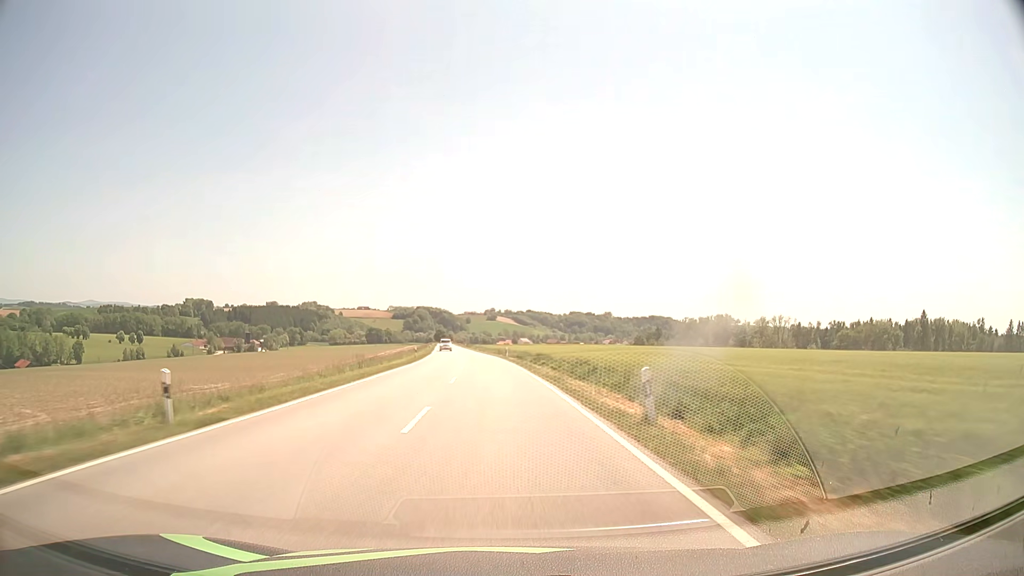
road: secondary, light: Day
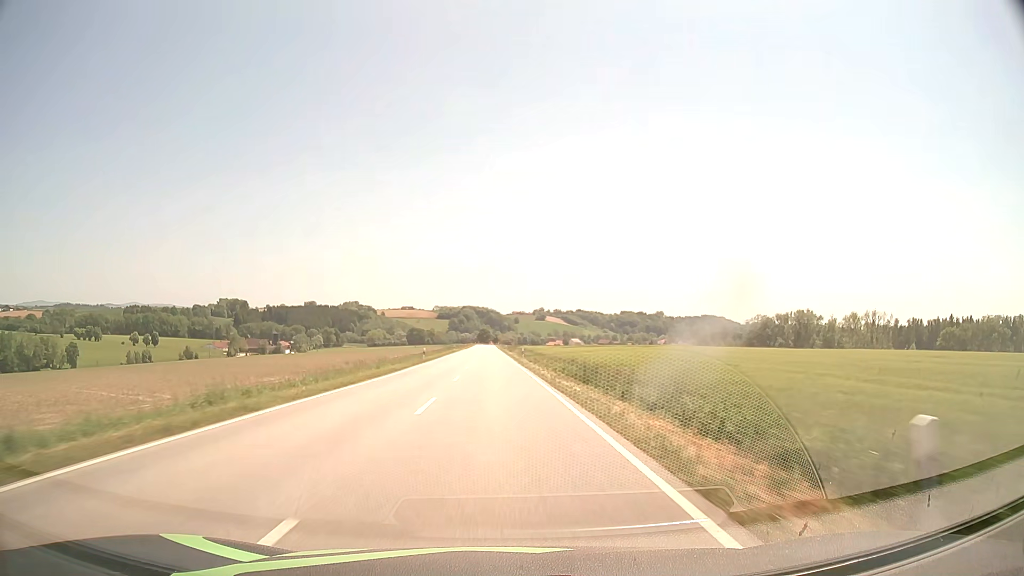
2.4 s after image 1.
(-2.2, +57.0) m; -4°
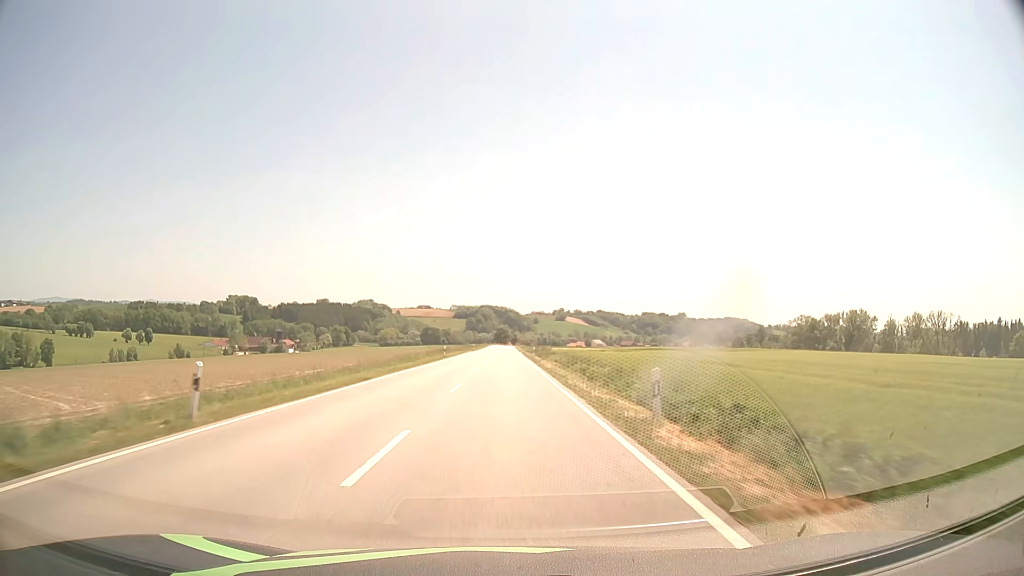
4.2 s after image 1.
(-0.7, +42.7) m; -2°
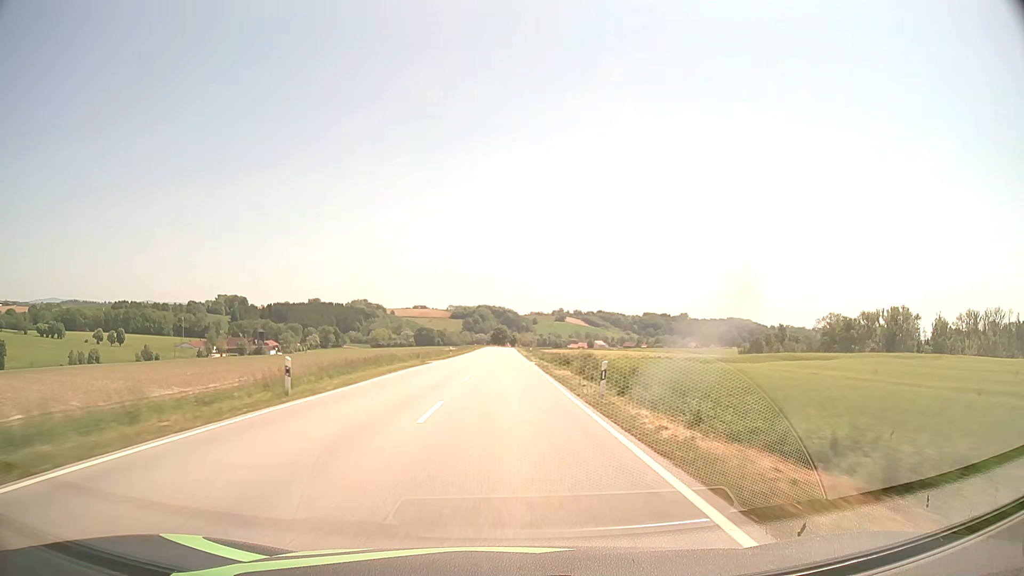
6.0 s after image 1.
(0.0, +42.7) m; 0°
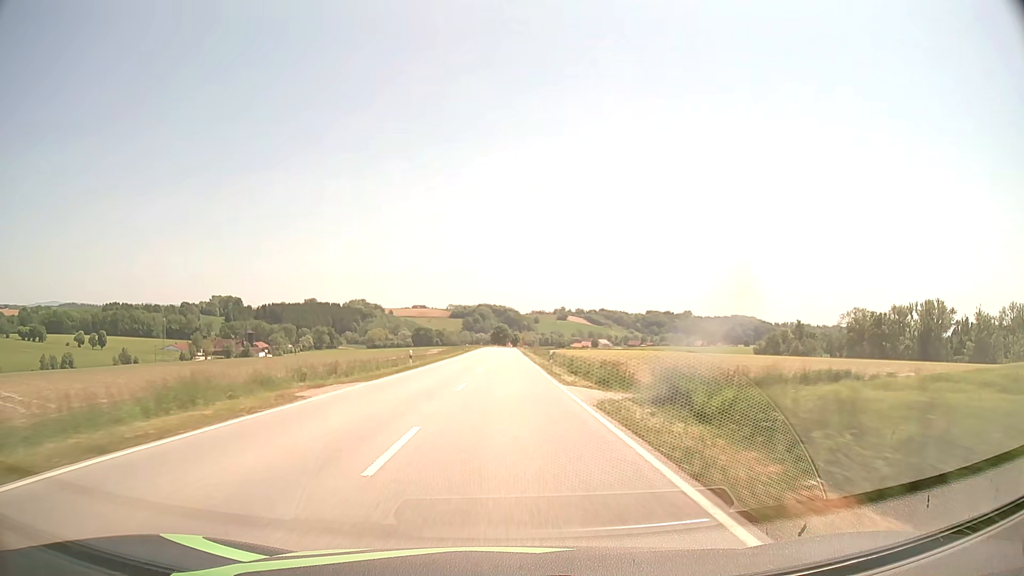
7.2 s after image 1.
(+0.1, +28.4) m; 0°
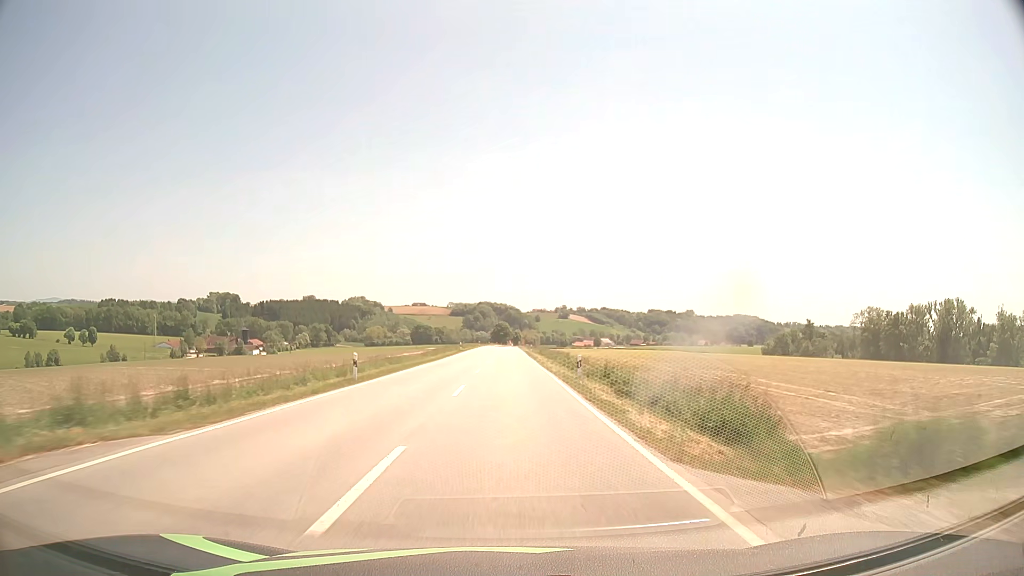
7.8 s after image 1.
(0.0, +14.2) m; 0°
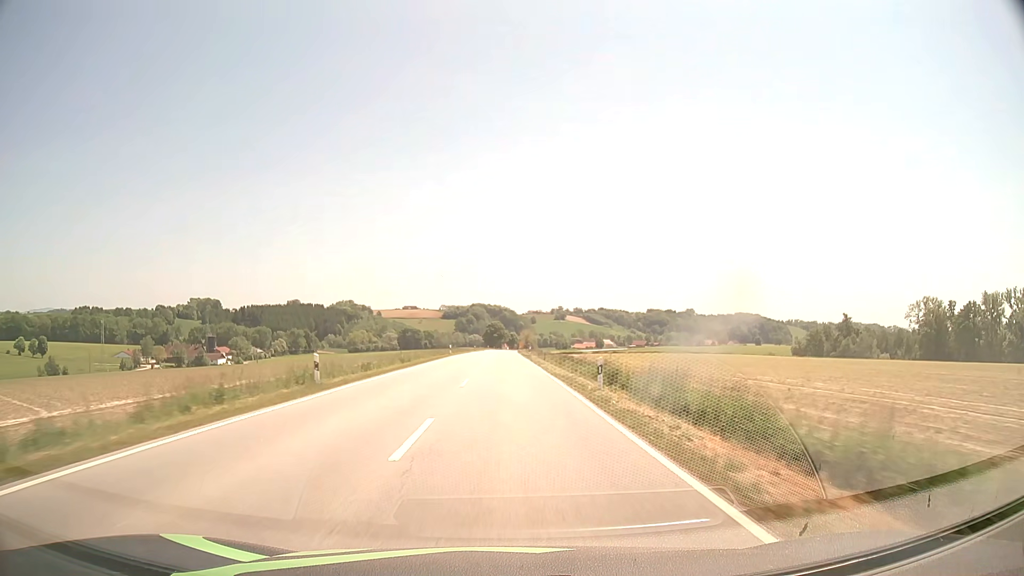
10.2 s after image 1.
(+0.2, +56.7) m; +1°
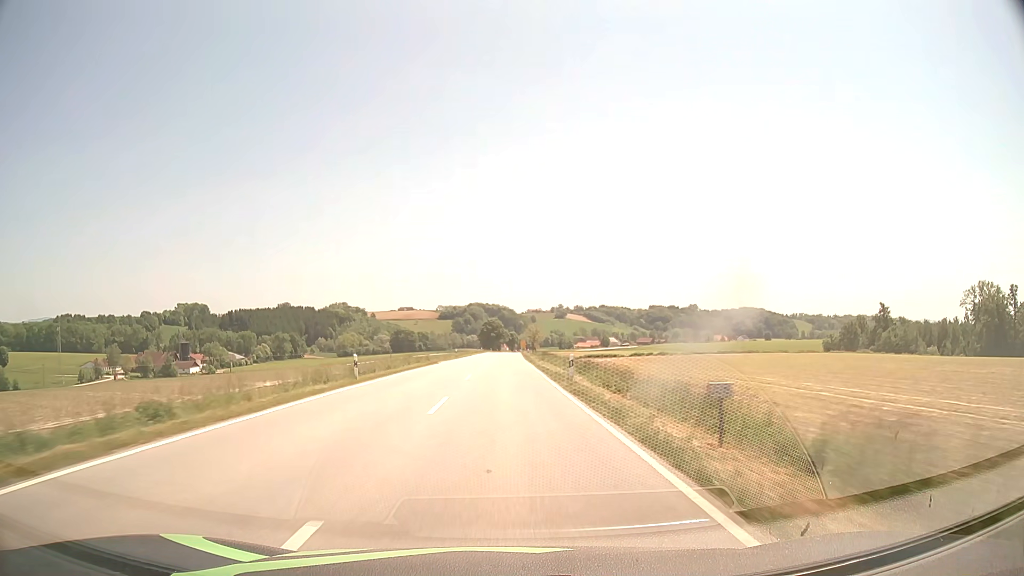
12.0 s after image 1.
(0.0, +42.5) m; 0°
(0, +10) (0, +20) (0, +30) (0, +40) (0, +50) (0, +60) (0, +70) (0, +80) (0, +90) (0, +100) m
